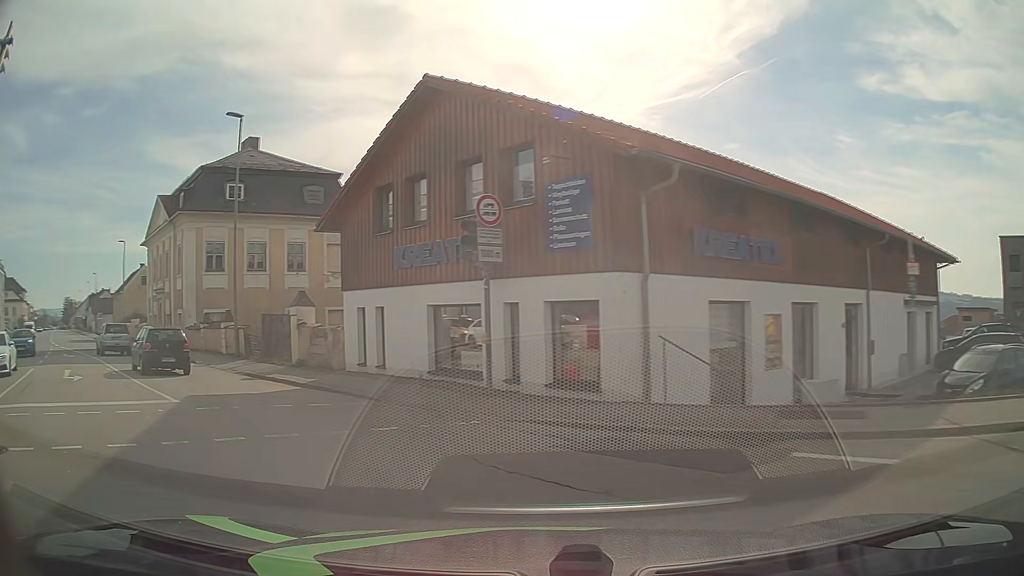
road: tertiary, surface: asphalt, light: Day
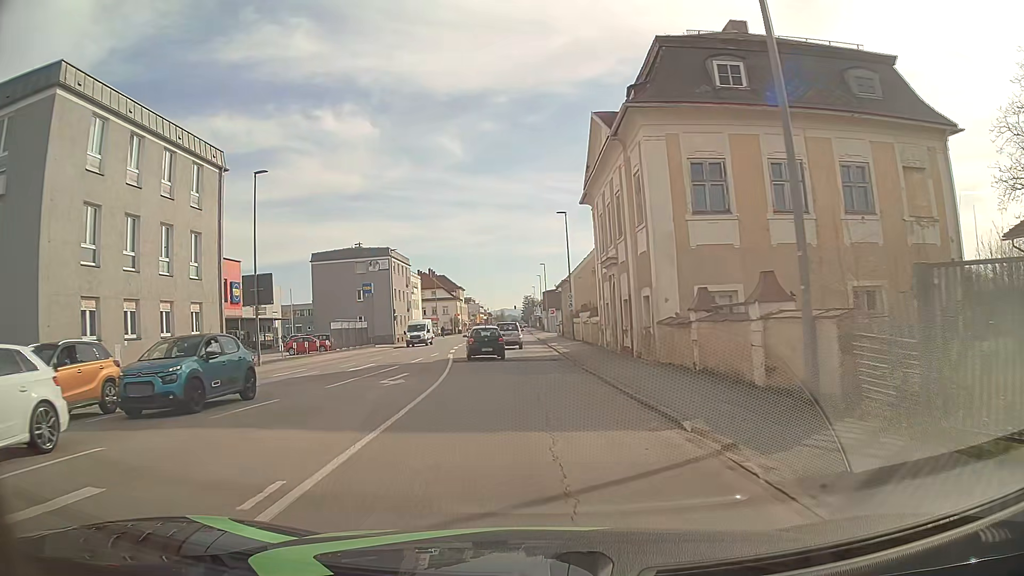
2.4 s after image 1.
(-8.7, +16.8) m; -43°
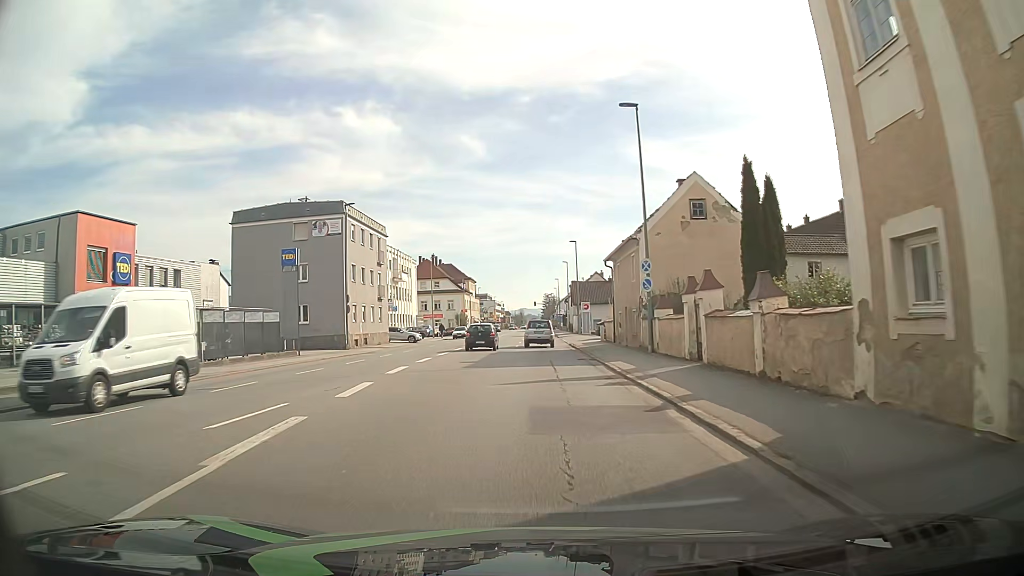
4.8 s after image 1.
(-0.7, +27.0) m; -1°
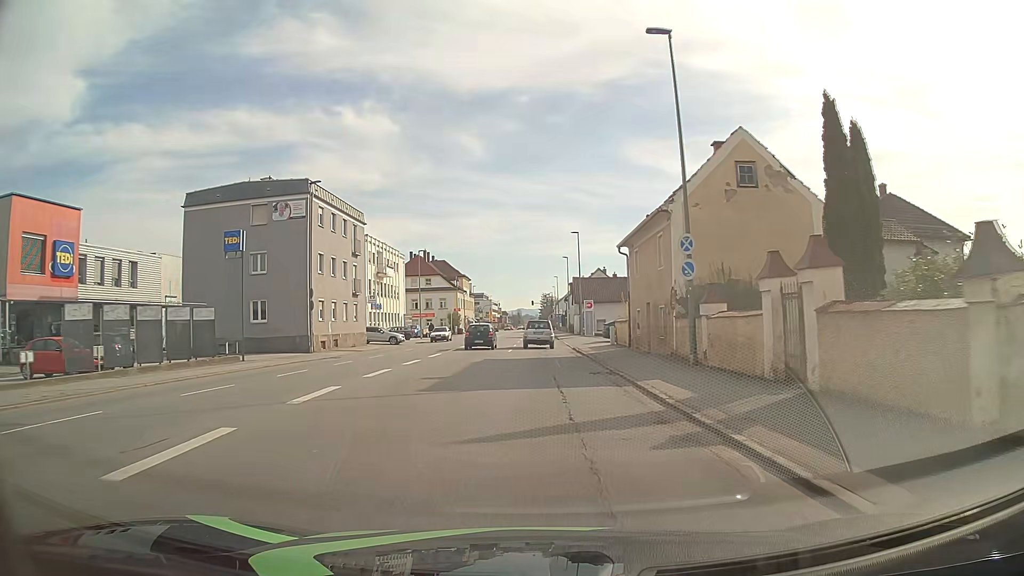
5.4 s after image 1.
(0.0, +7.5) m; 0°
